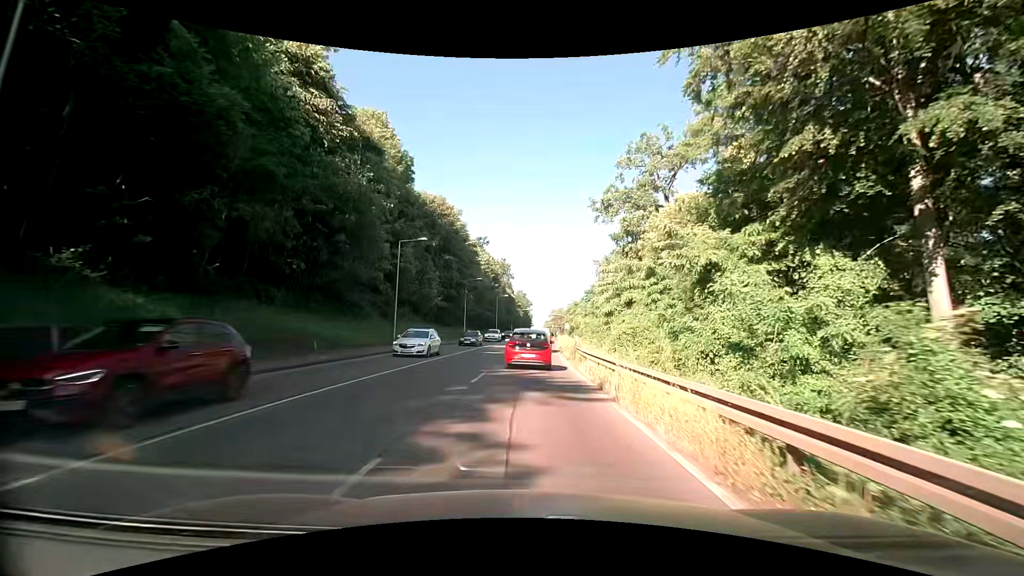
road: secondary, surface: asphalt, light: Day
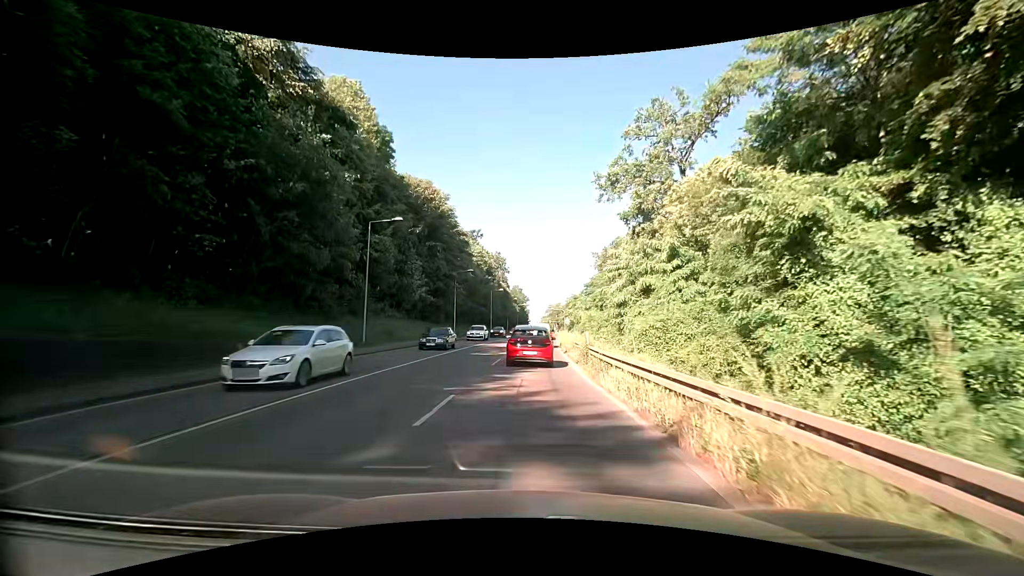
(0.0, +6.4) m; +1°
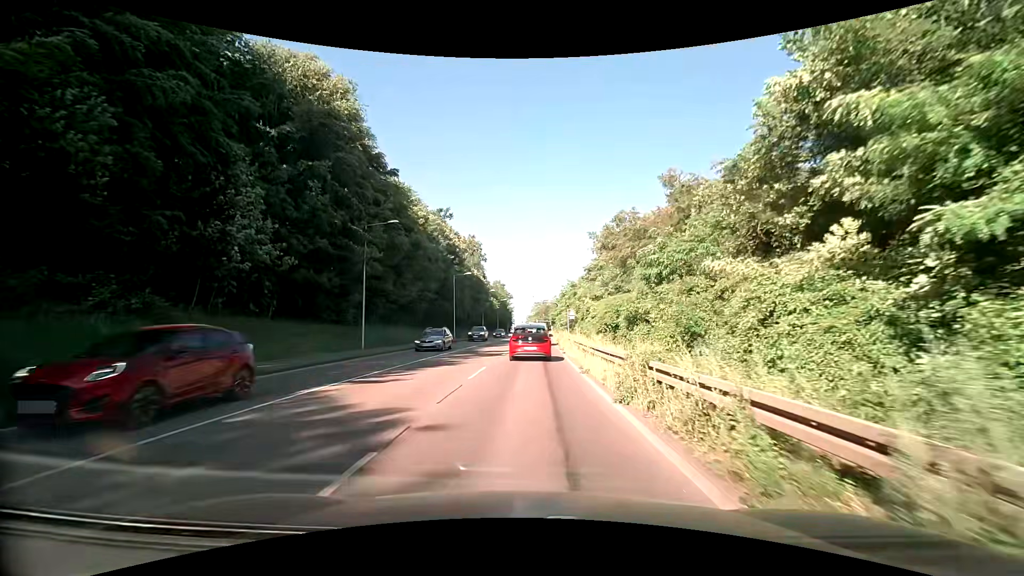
(+0.2, +29.4) m; +1°
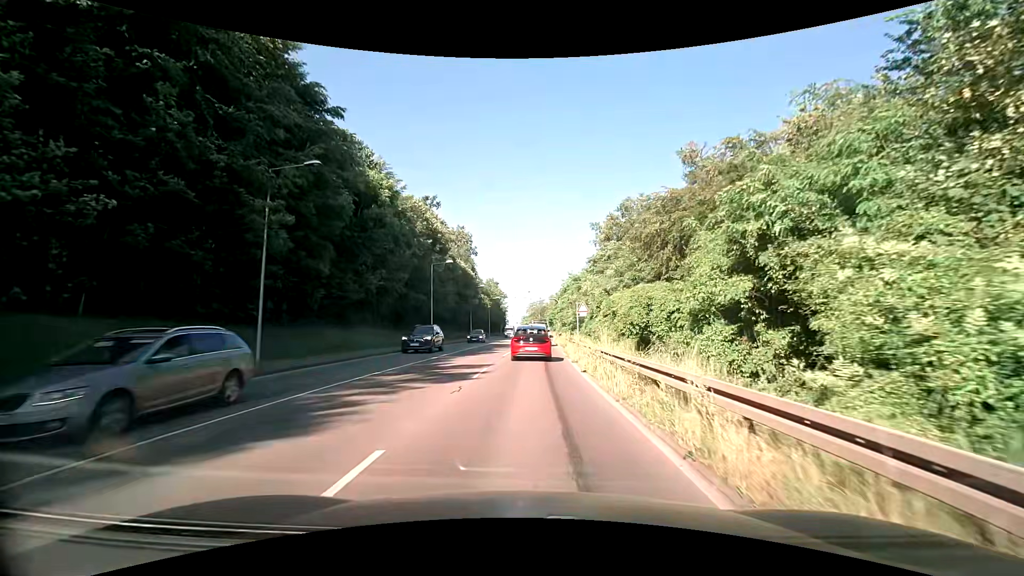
(0.0, +12.0) m; +1°
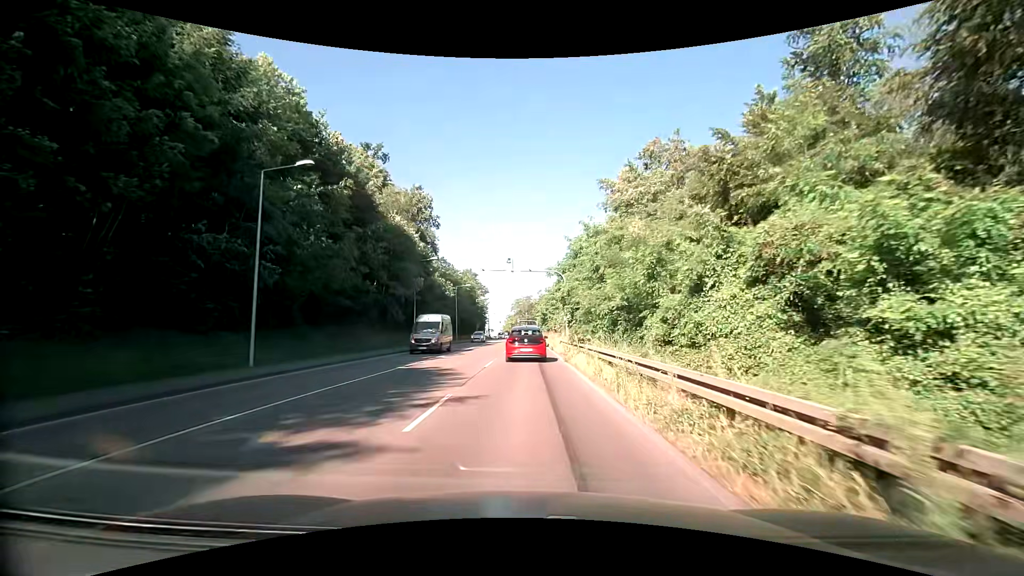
(+0.2, +31.2) m; +1°
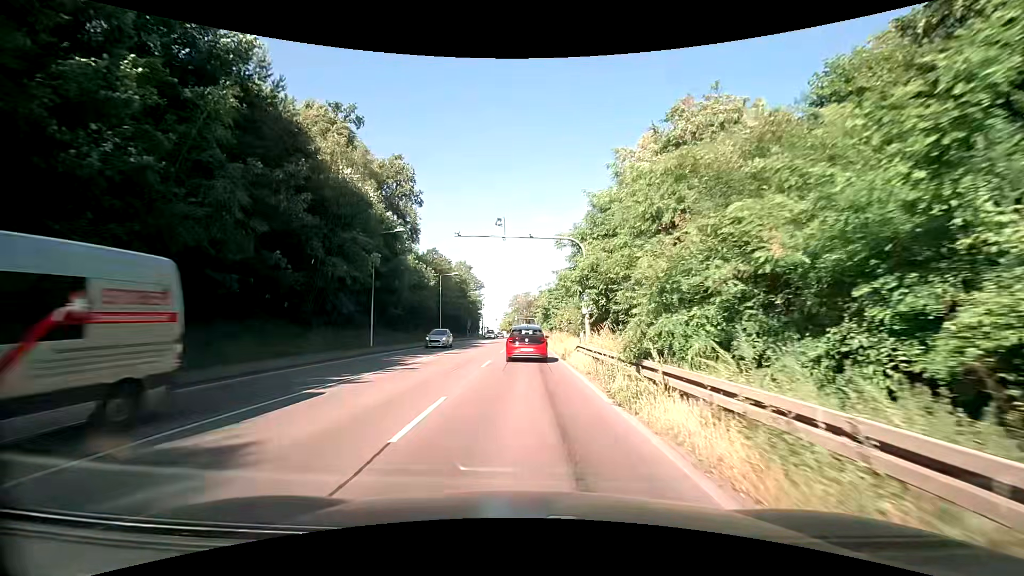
(+0.1, +12.7) m; 0°
